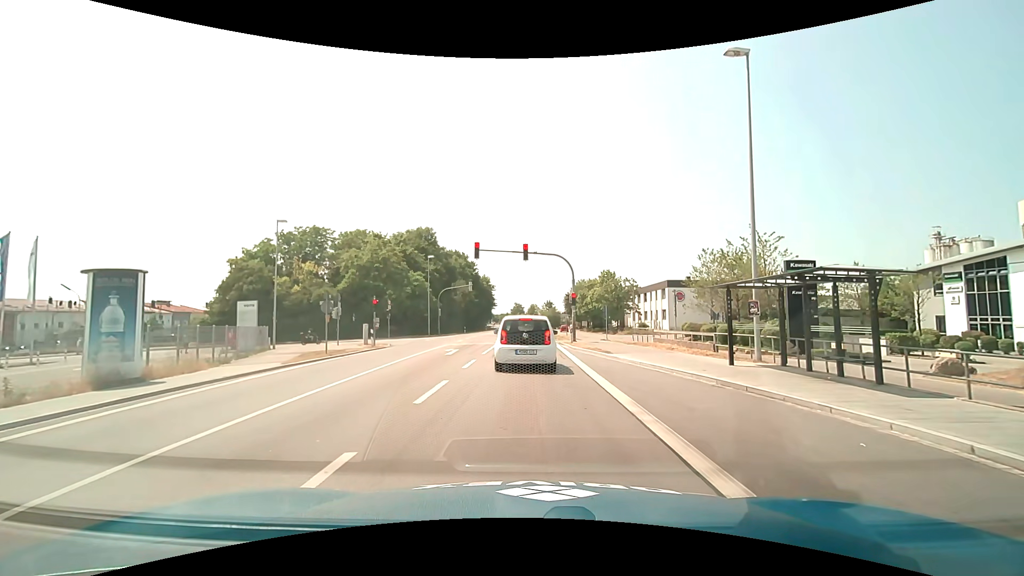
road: primary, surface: asphalt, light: Day
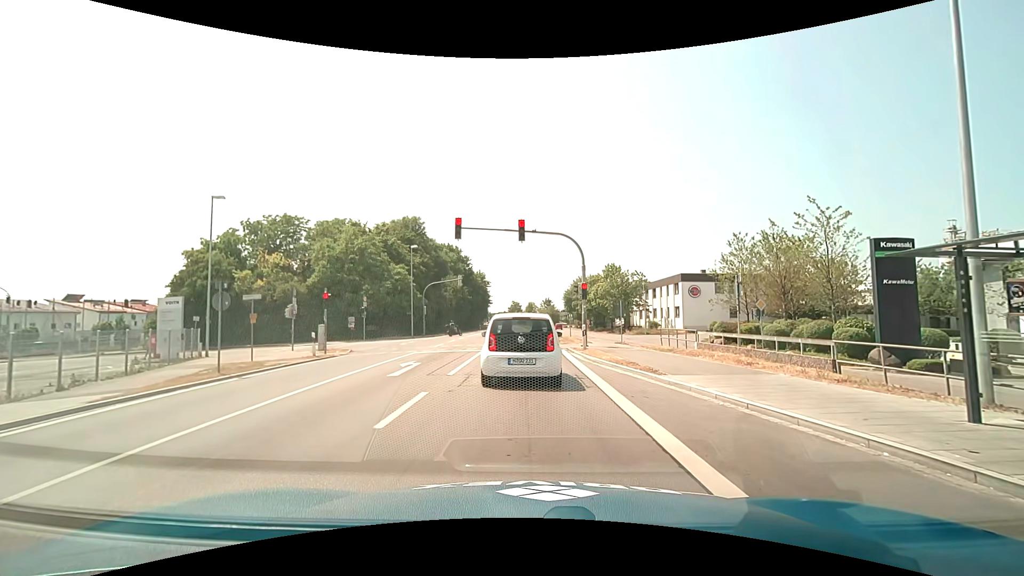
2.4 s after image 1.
(0.0, +7.7) m; +1°
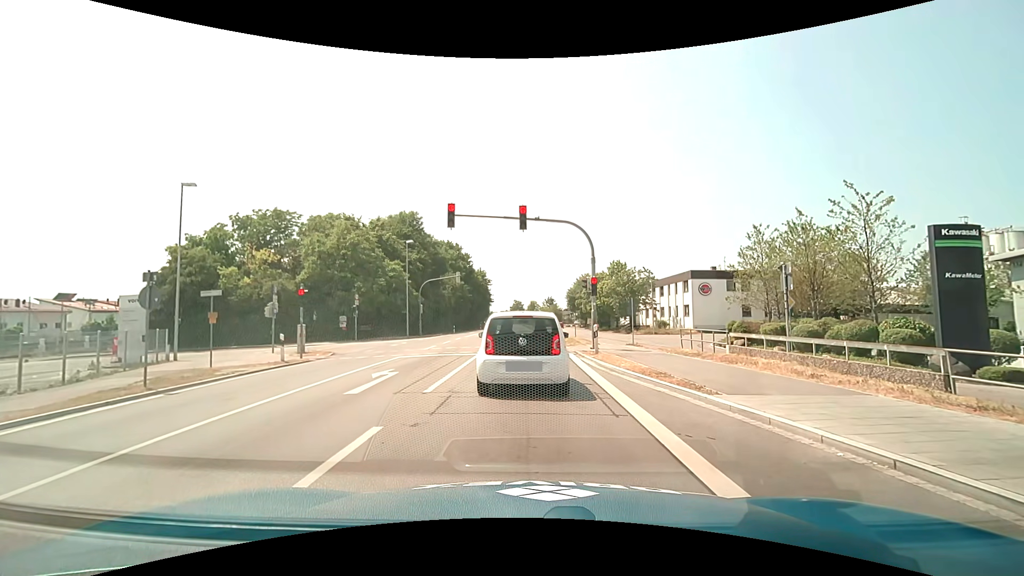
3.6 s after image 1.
(0.0, +3.0) m; 0°
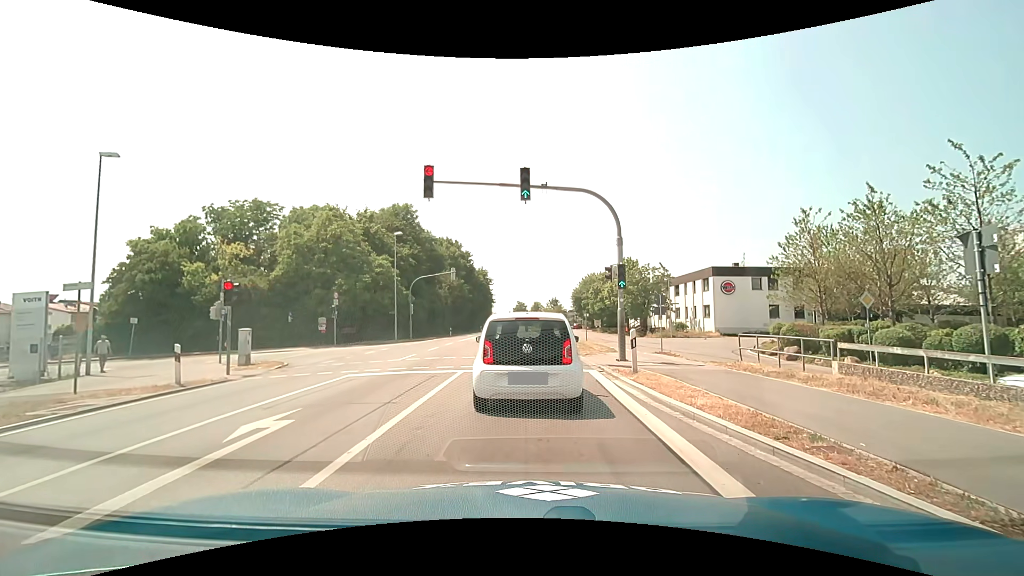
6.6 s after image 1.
(-0.1, +5.9) m; -2°
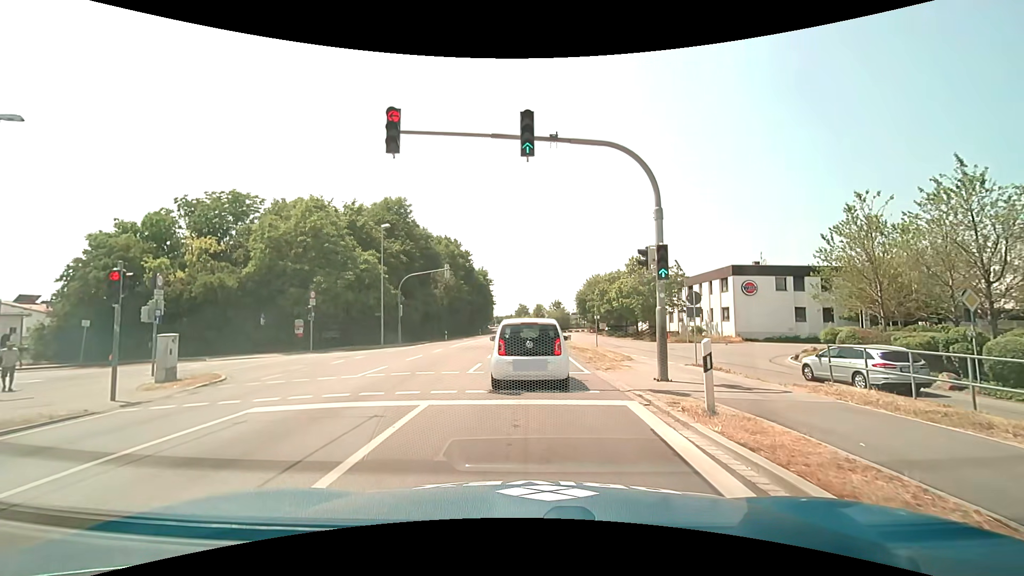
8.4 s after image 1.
(+0.1, +5.1) m; +1°
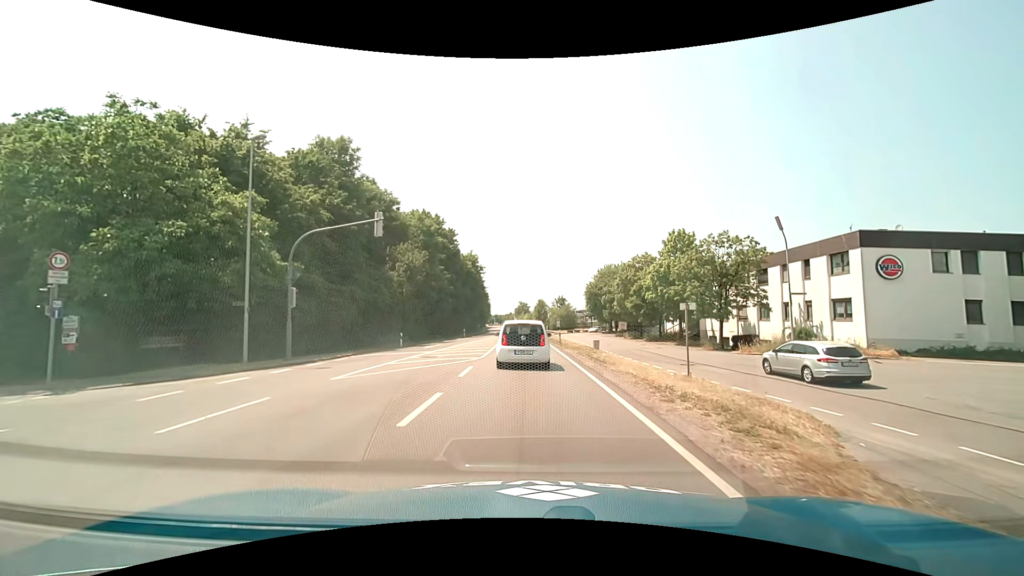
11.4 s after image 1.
(-0.2, +20.4) m; -1°
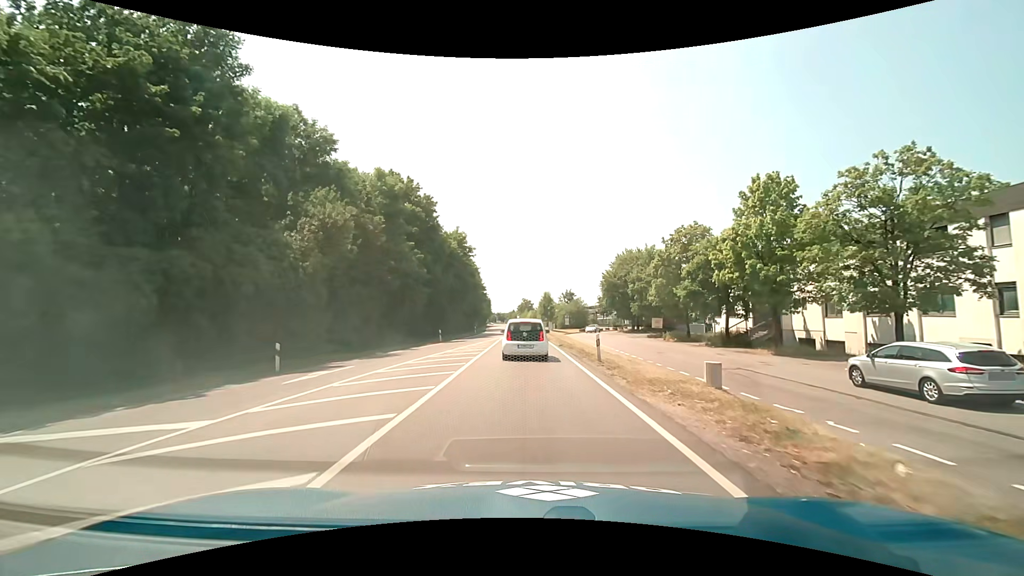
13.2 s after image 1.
(-0.1, +18.7) m; 0°
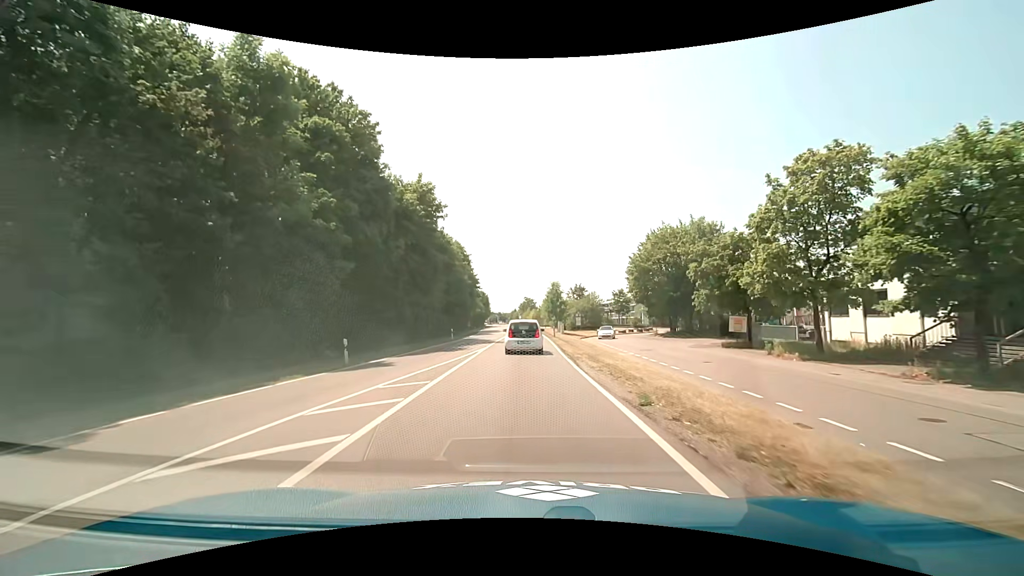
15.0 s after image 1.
(-0.1, +22.0) m; -1°
(0, +10) (0, +20) (0, +30) (0, +40) (0, +50) (0, +60) (0, +70) (-1, +80) (-1, +90) (-1, +100) m
